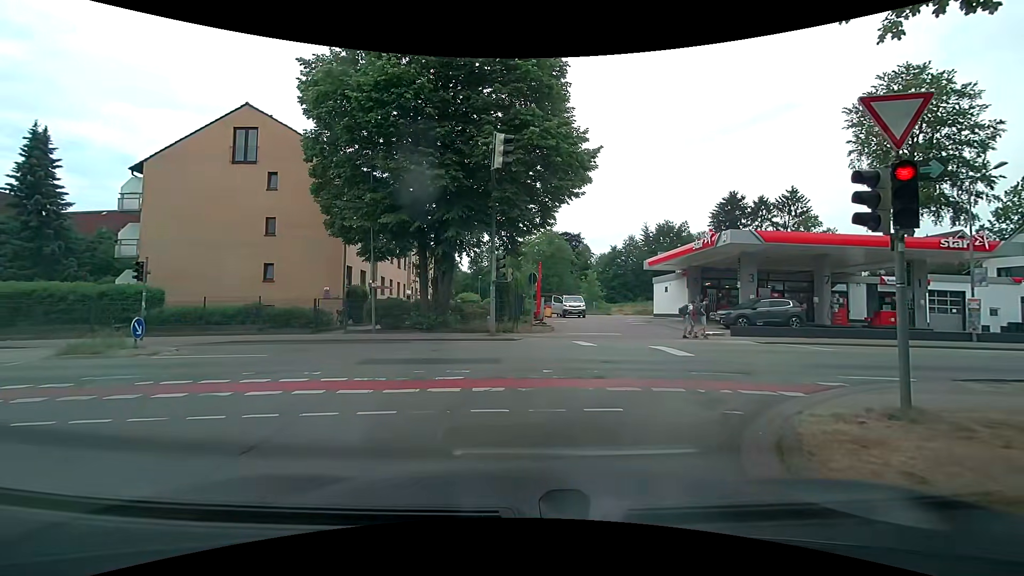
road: residential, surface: asphalt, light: Day
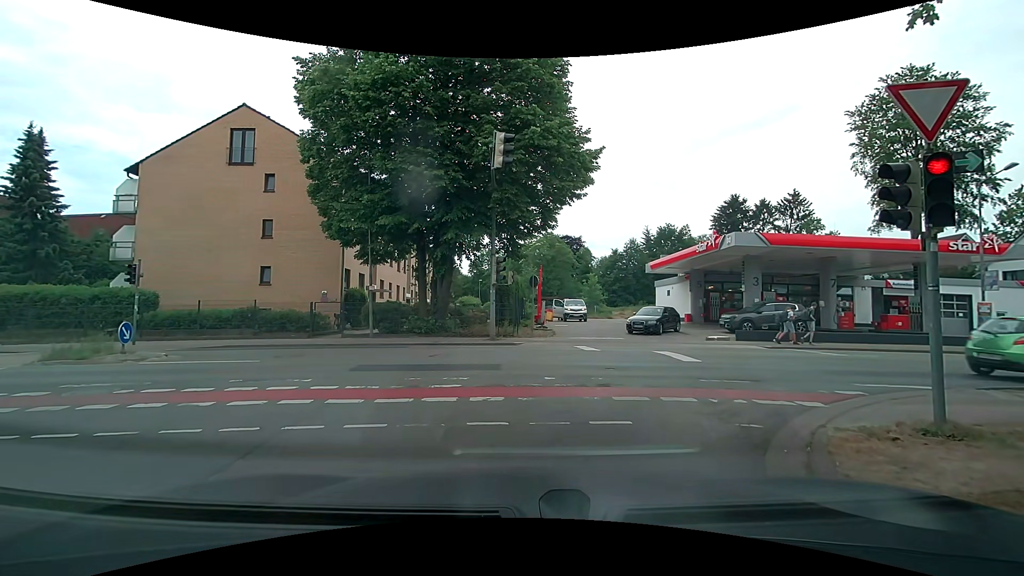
(0.0, +0.5) m; 0°
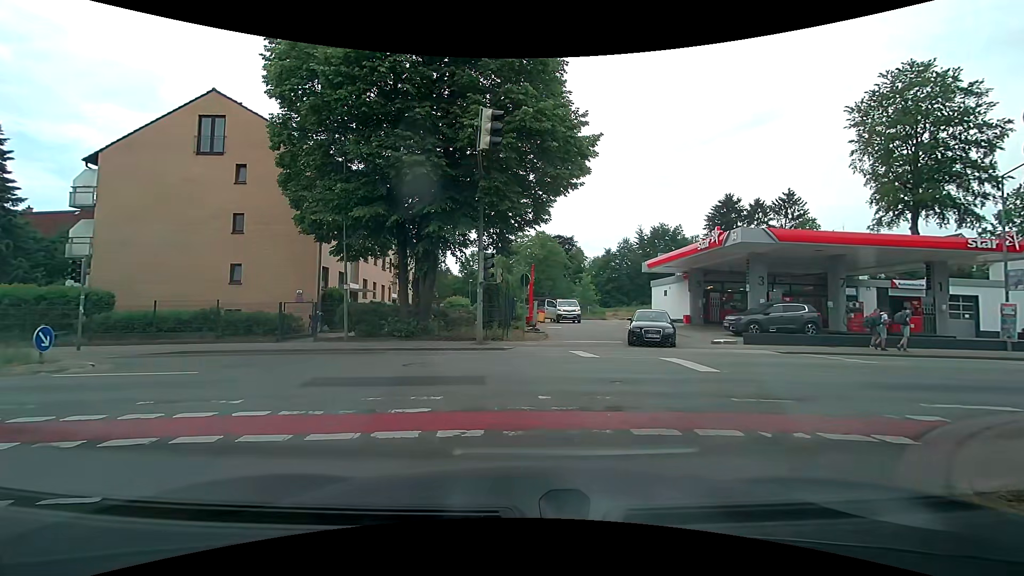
(0.0, +2.0) m; 0°
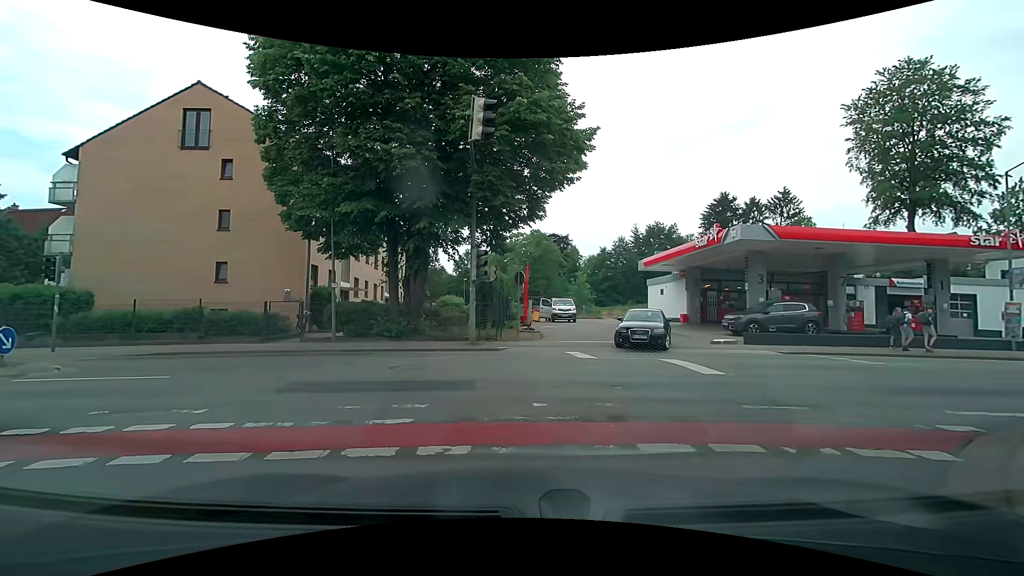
(0.0, +0.7) m; 0°
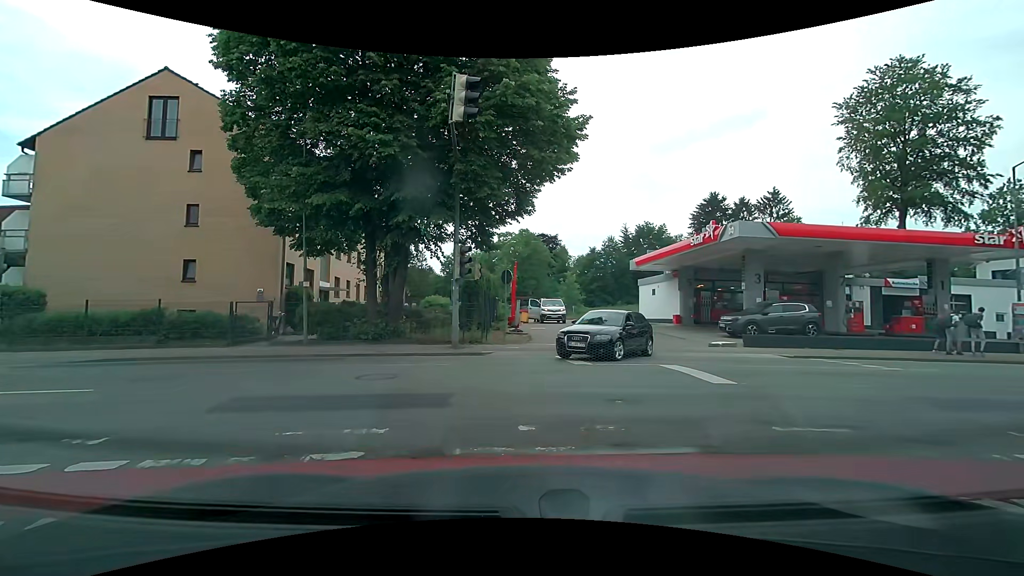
(0.0, +1.3) m; 0°
